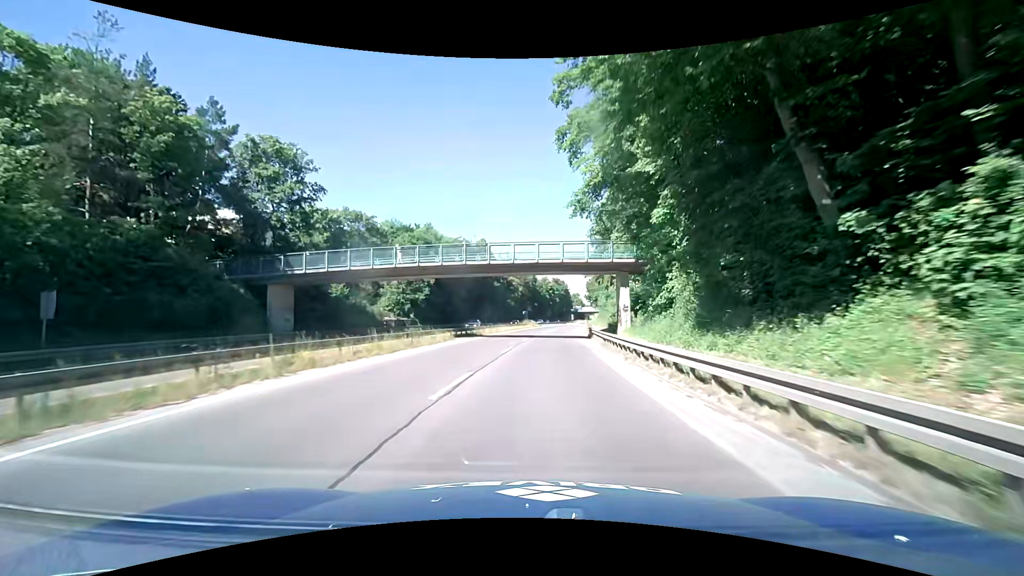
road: trunk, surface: asphalt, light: Day
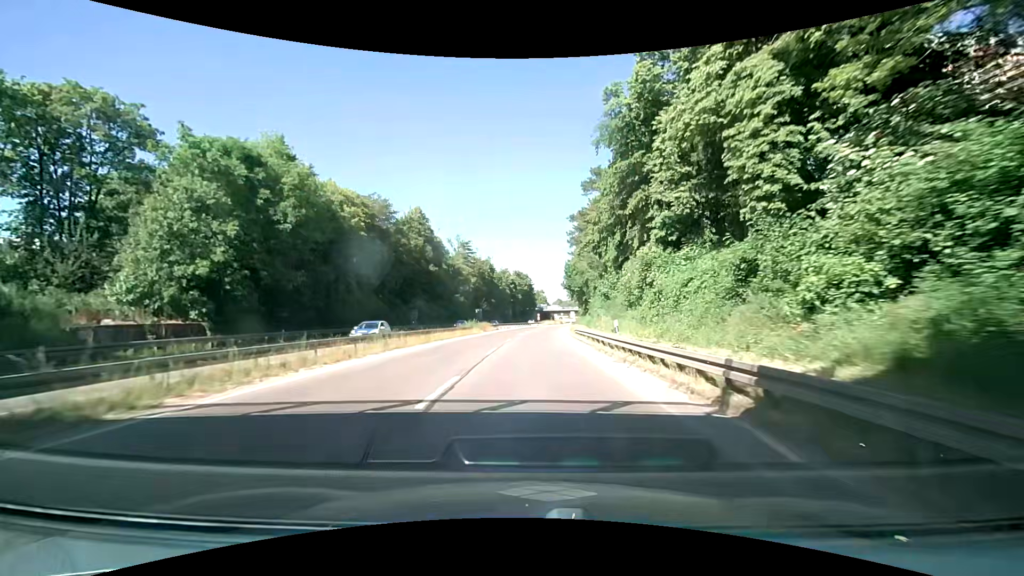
(+1.6, +36.8) m; +5°
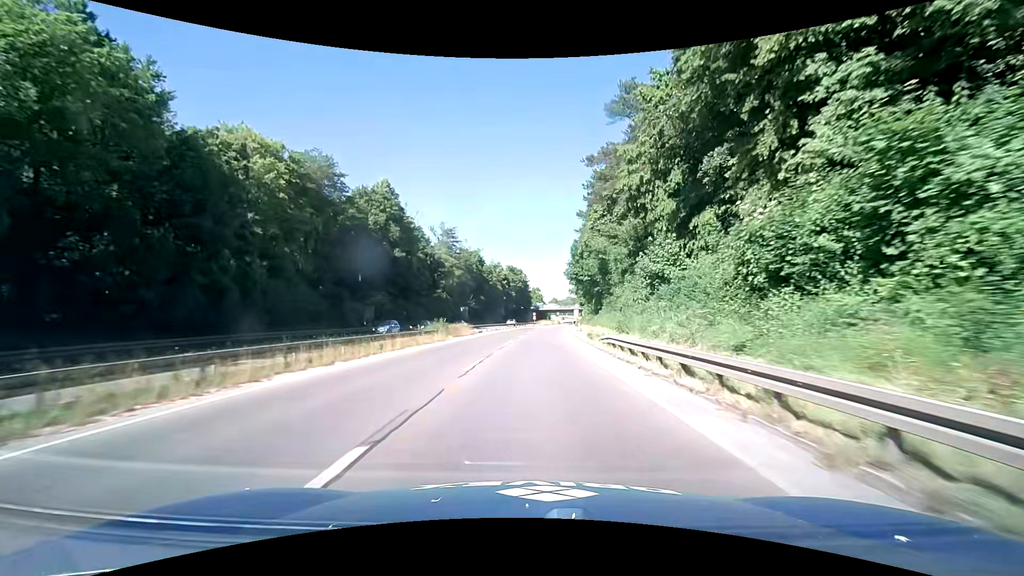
(0.0, +18.4) m; 0°
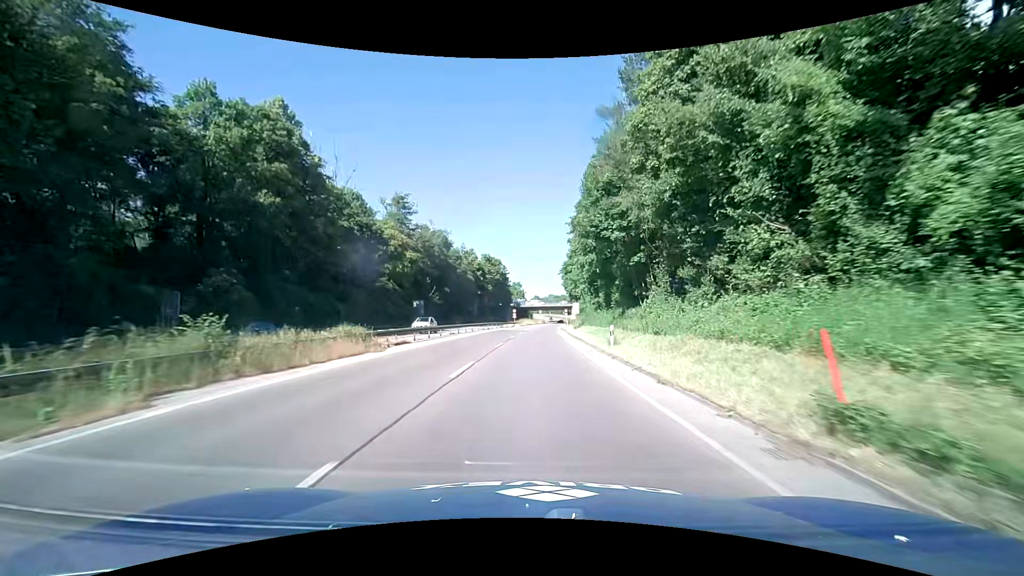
(+0.6, +27.7) m; +3°
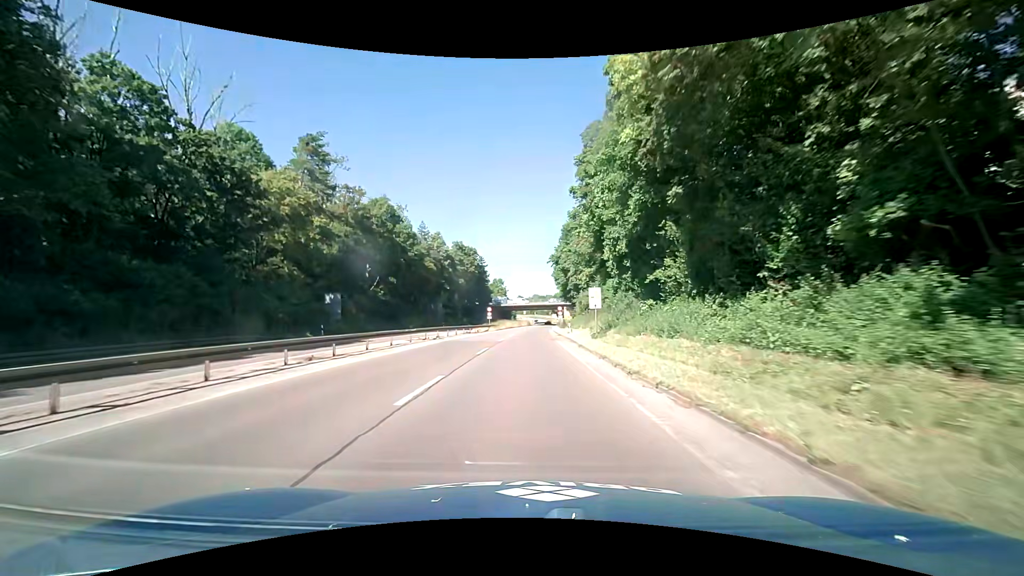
(+0.4, +27.7) m; +2°
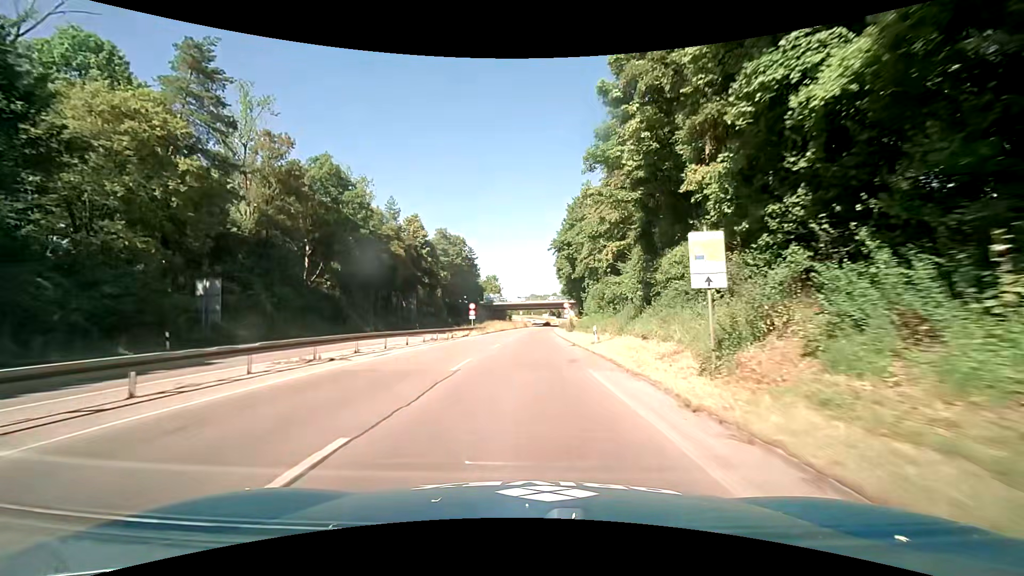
(-0.1, +18.4) m; 0°
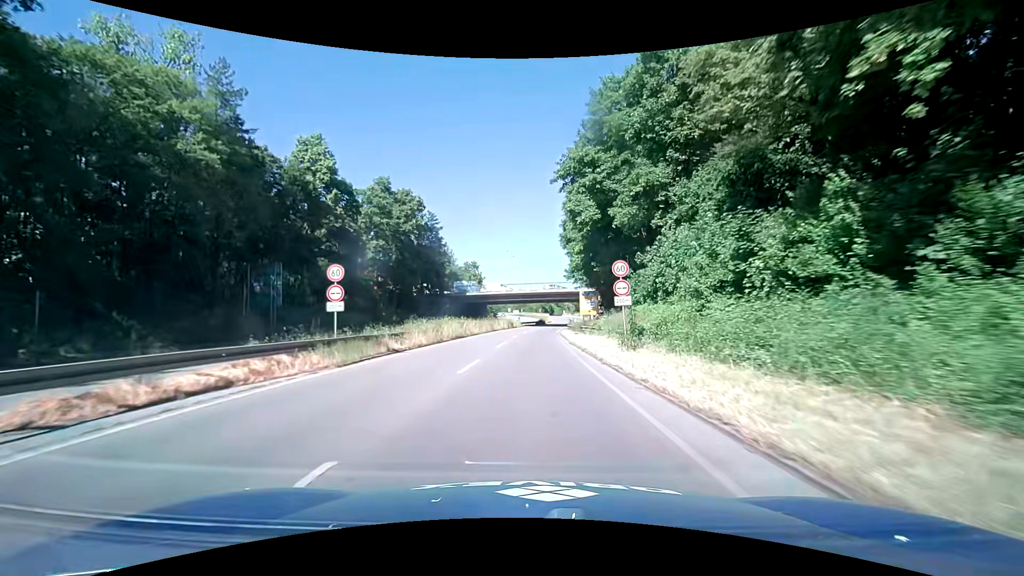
(+0.4, +36.9) m; +2°
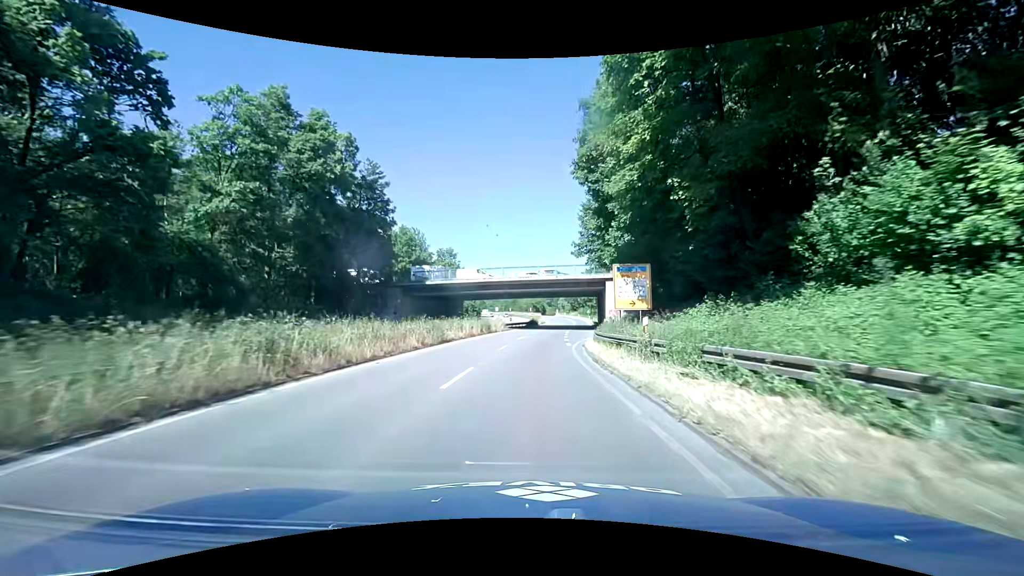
(-0.2, +26.8) m; 0°
(0, +10) (0, +20) (+1, +30) (+2, +40) (+3, +50) (+5, +60) (+6, +70) (+7, +80) (+8, +89) (+9, +99) m
